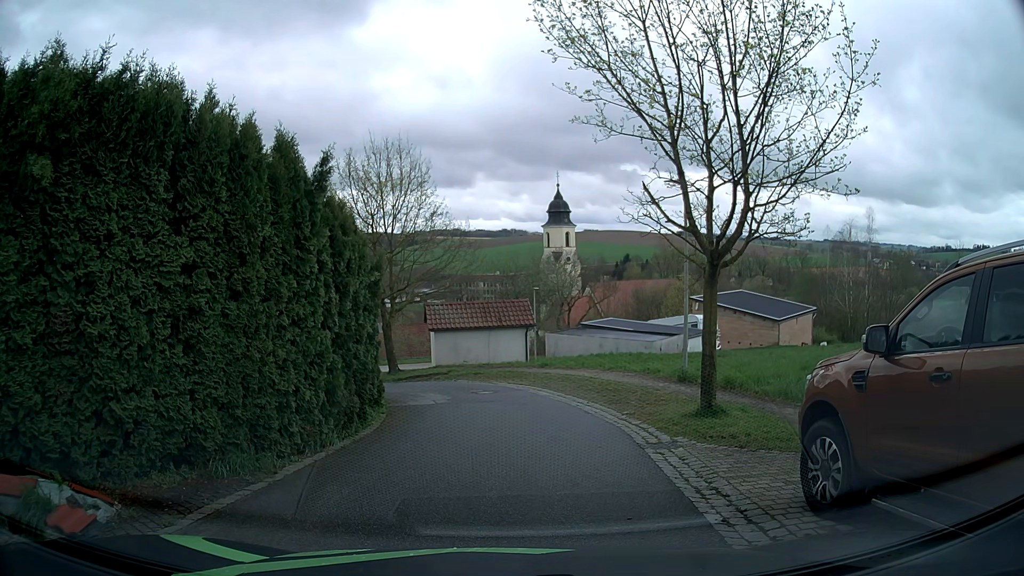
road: residential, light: Day
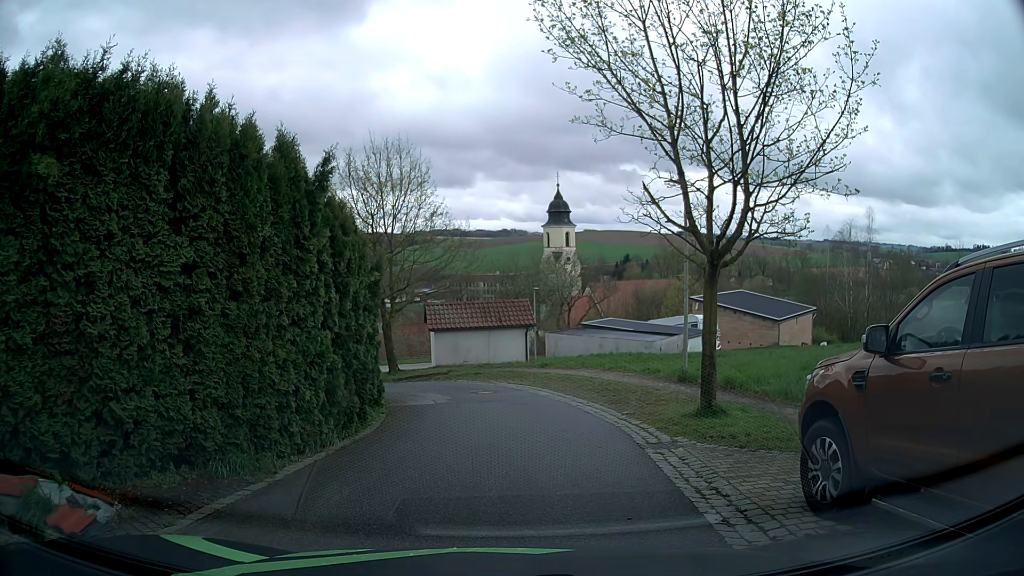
(0.0, 0.0) m; 0°
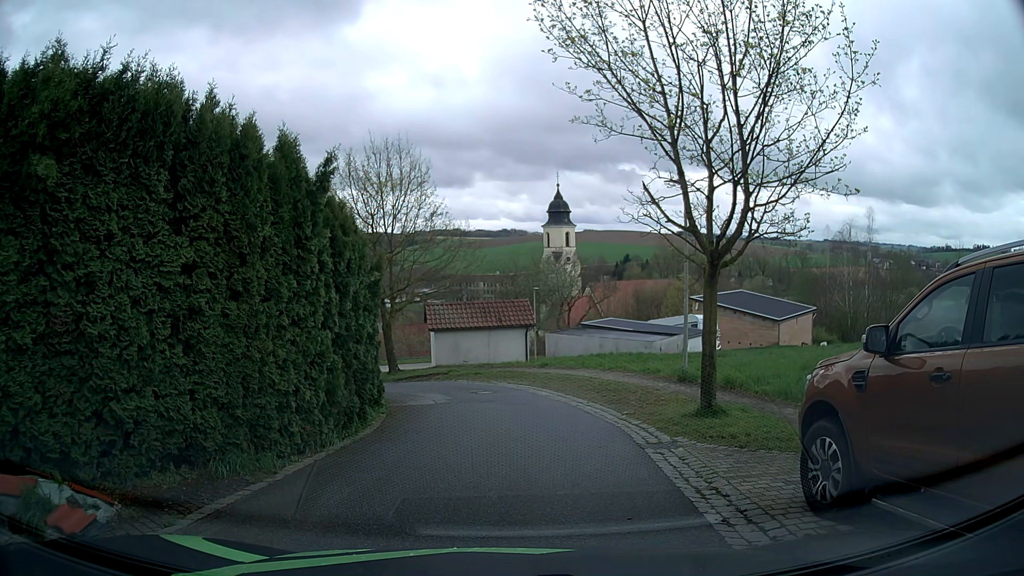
(0.0, 0.0) m; 0°
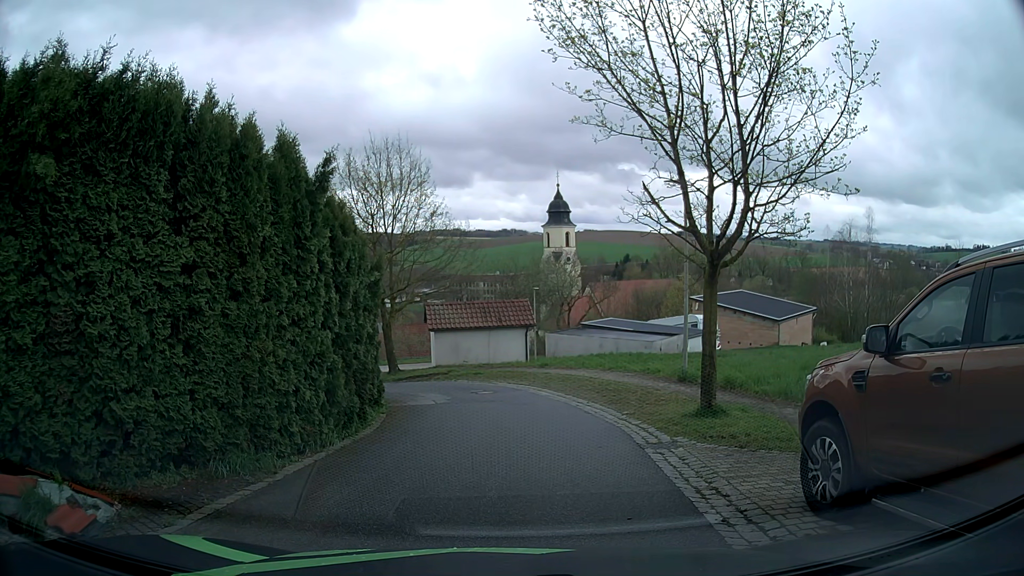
(0.0, 0.0) m; 0°
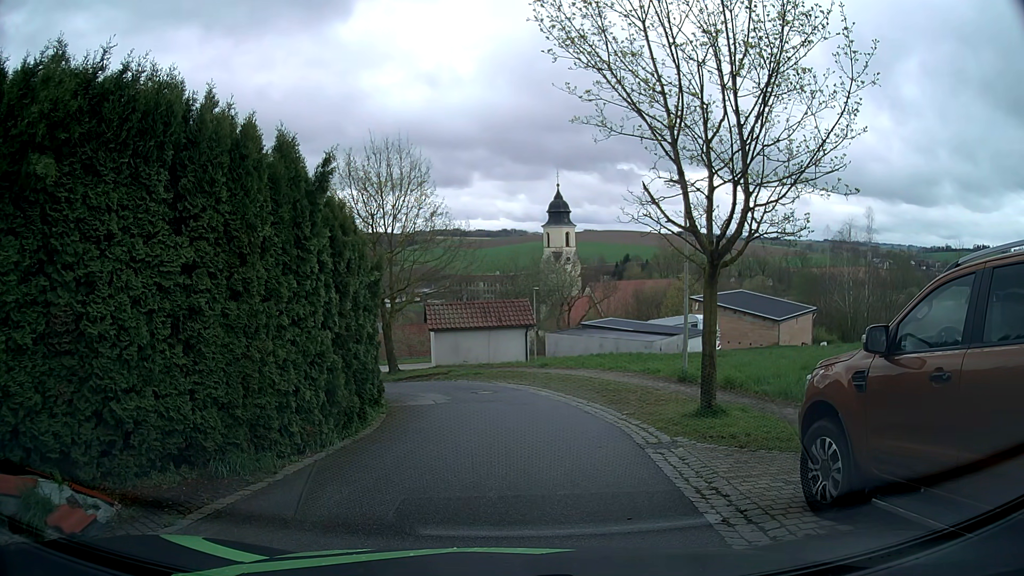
(0.0, 0.0) m; 0°
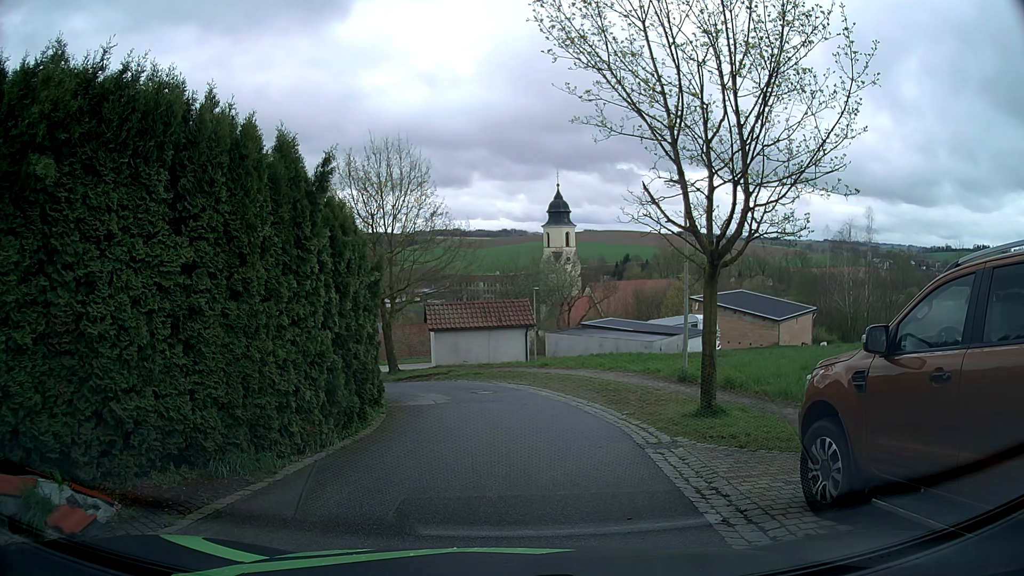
(0.0, 0.0) m; 0°
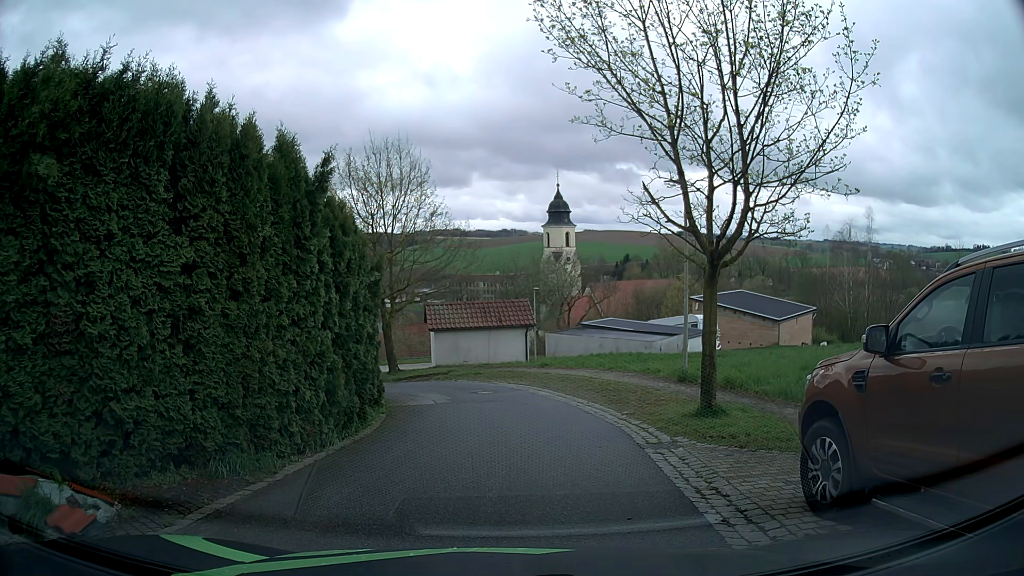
(0.0, 0.0) m; 0°
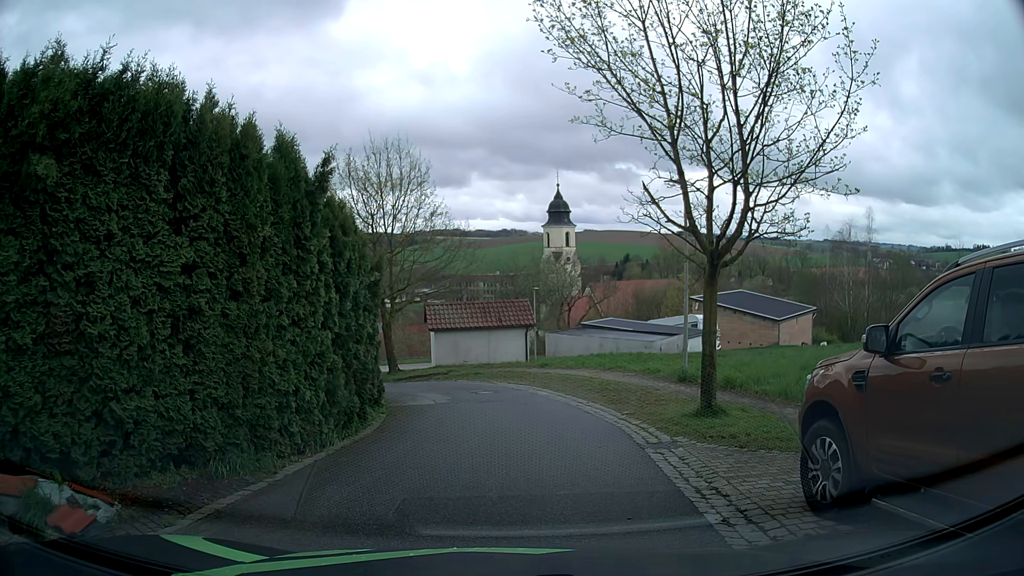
(0.0, 0.0) m; 0°
(+1, +10) (0, +20) (-7, +27) (-17, +26) (-26, +21) (-33, +15) (-41, +8) (-49, +2) (-56, -5) (-64, -12) m
